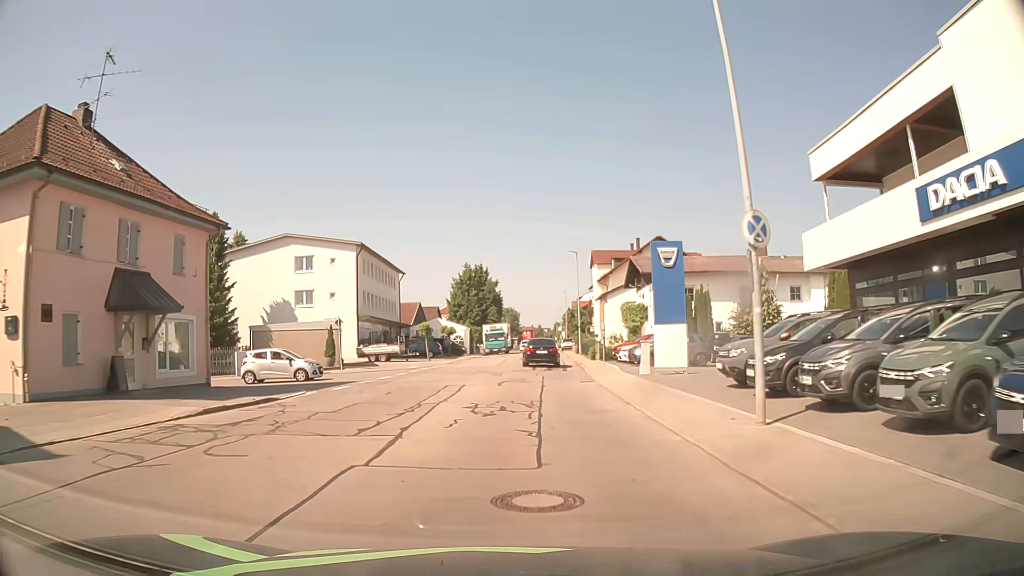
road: unclassified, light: Day
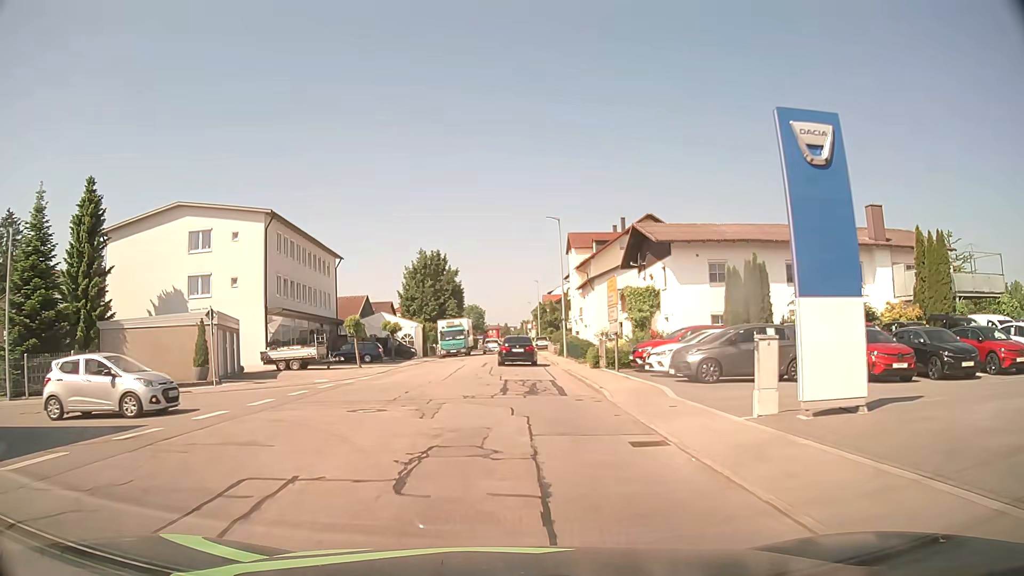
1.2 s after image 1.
(+0.5, +14.3) m; +3°
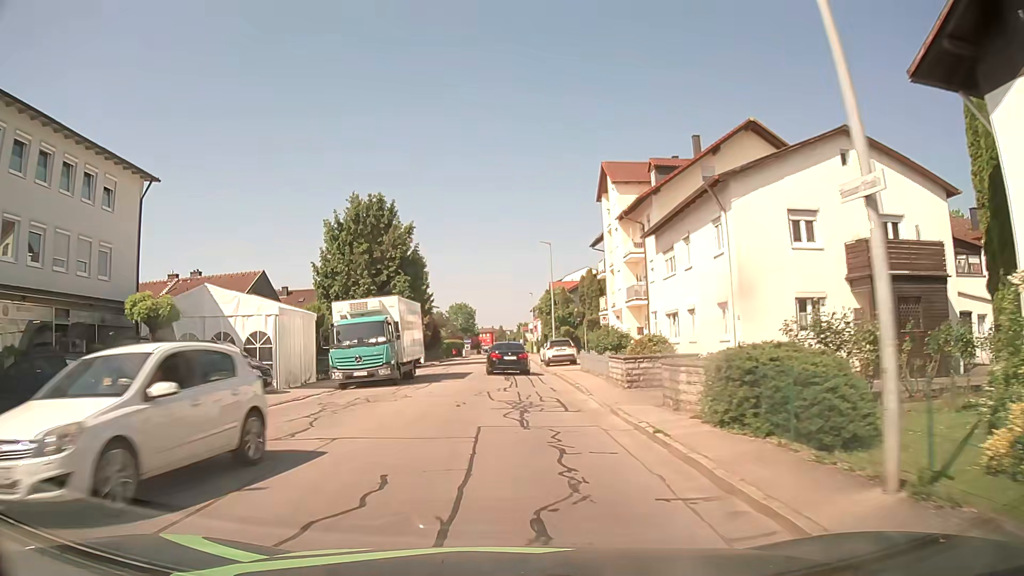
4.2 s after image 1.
(+0.4, +34.5) m; 0°
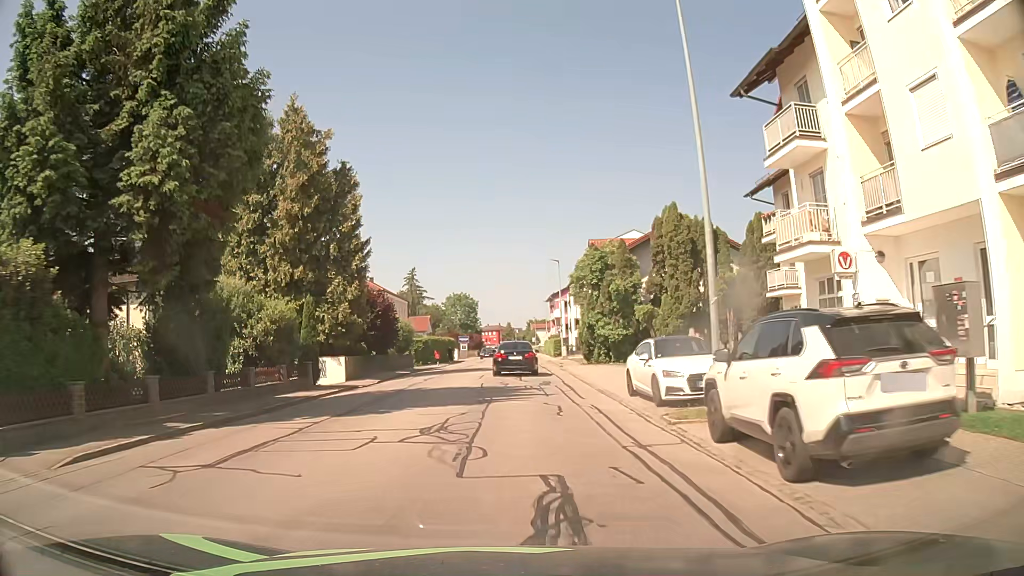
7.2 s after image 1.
(-0.2, +34.5) m; -1°
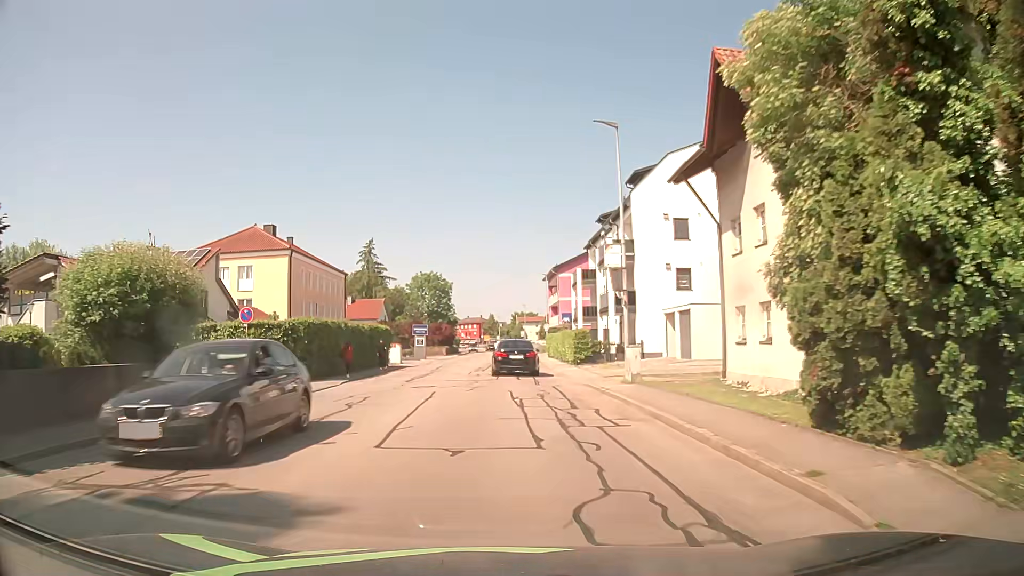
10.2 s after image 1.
(+0.4, +35.2) m; +2°
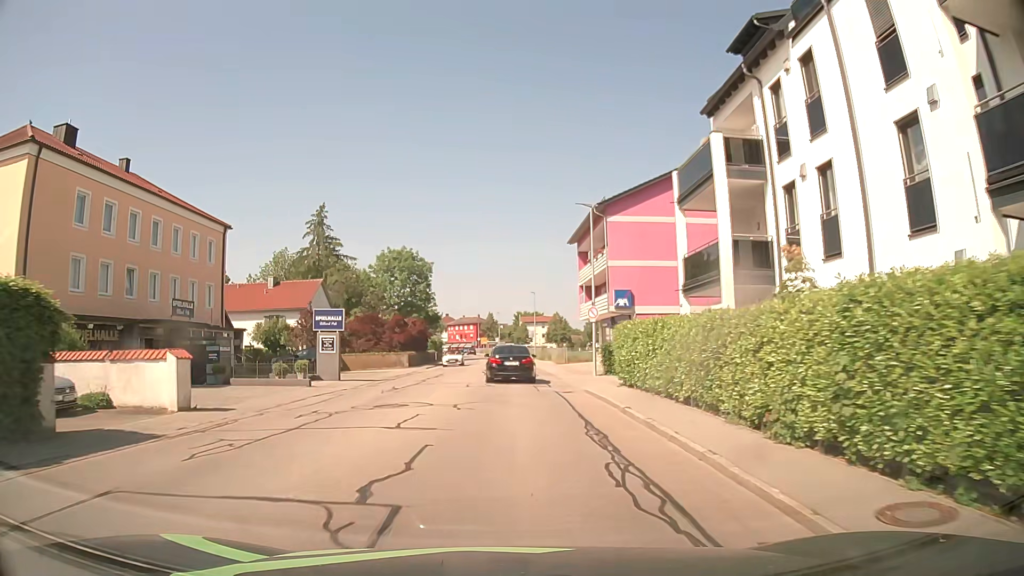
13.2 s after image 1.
(-0.2, +35.2) m; -1°
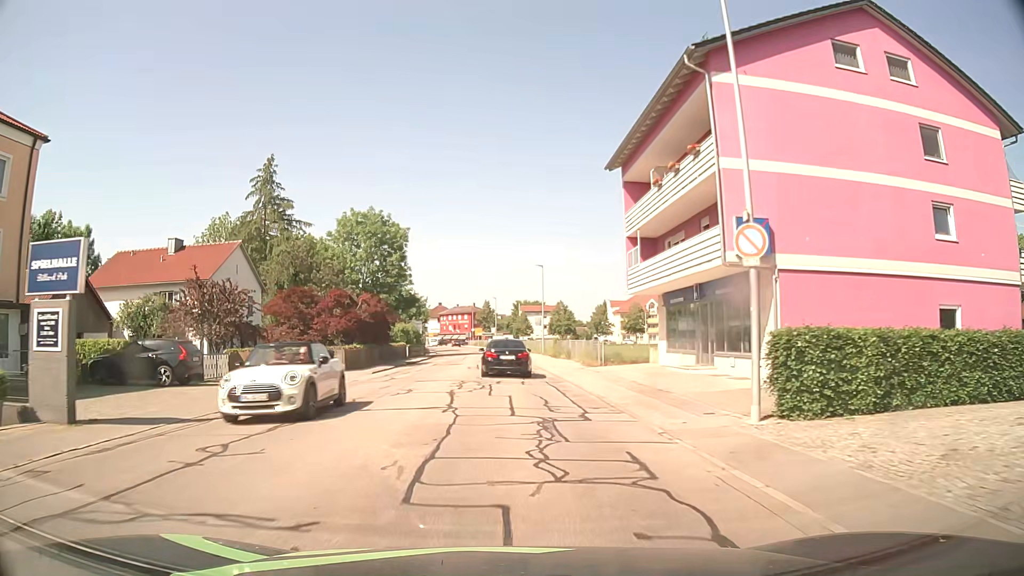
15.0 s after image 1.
(+0.1, +21.0) m; 0°
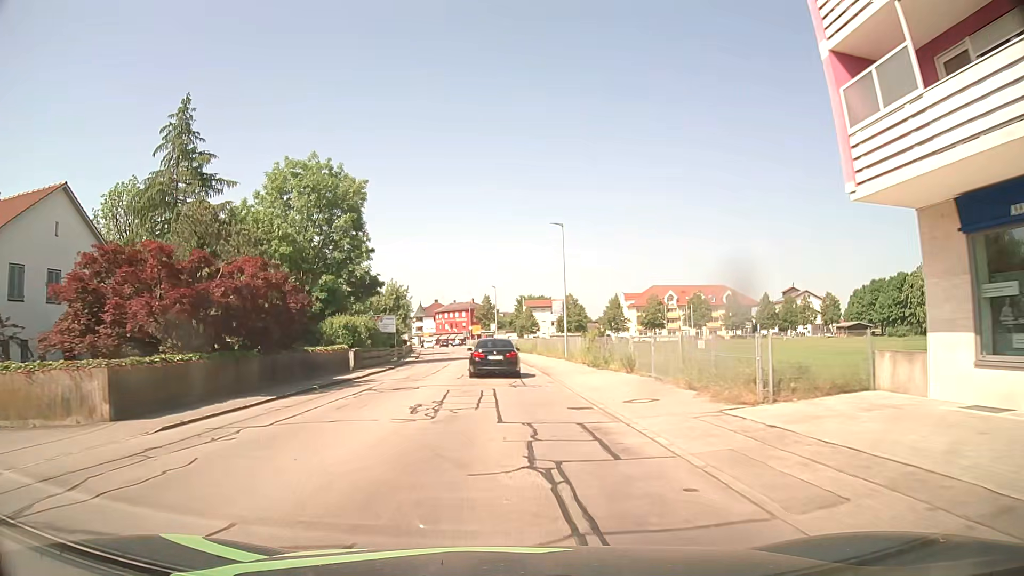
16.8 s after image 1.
(0.0, +21.1) m; 0°
(0, +10) (0, +20) (0, +30) (-1, +40) (-1, +50) (-2, +60) (-3, +70) (-4, +80) (-5, +90) (-7, +100) m
